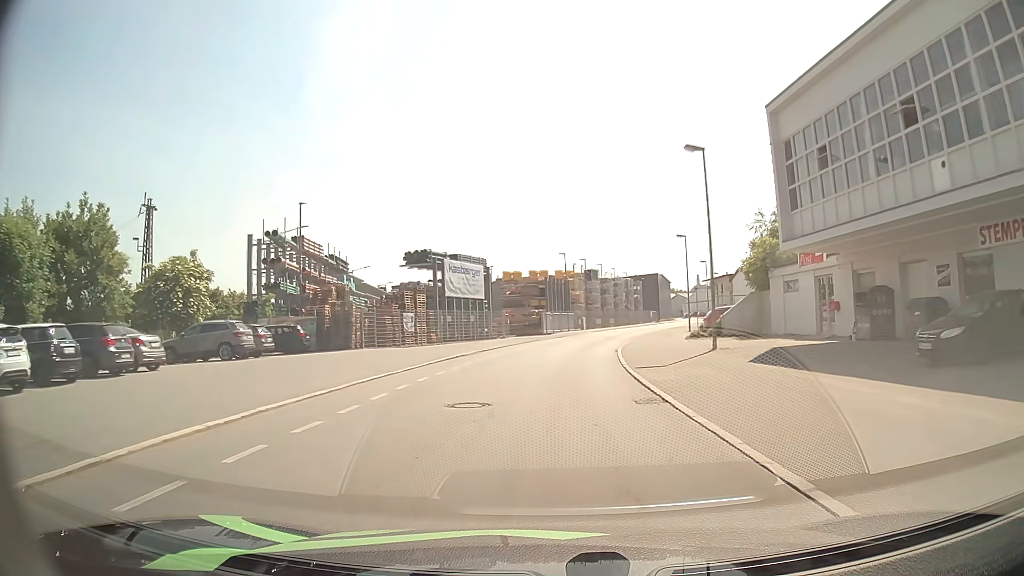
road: residential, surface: asphalt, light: Day
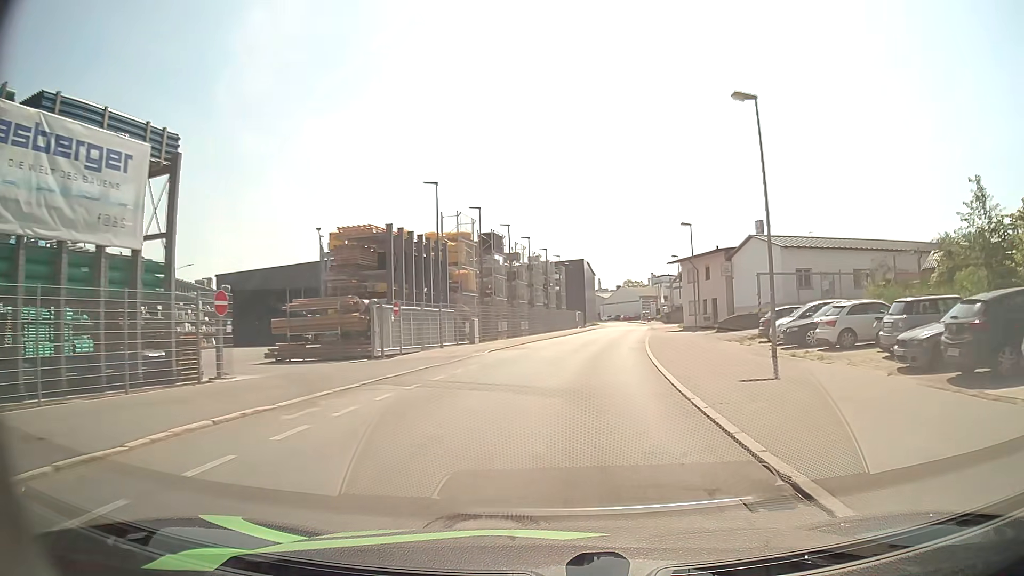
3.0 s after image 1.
(+1.8, +36.7) m; +8°
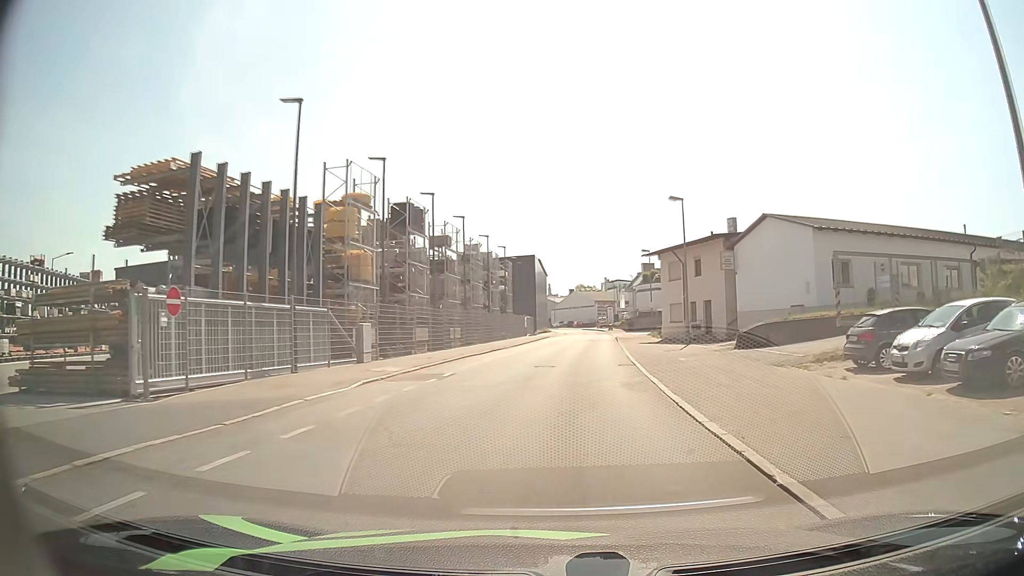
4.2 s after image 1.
(+0.5, +13.4) m; +4°
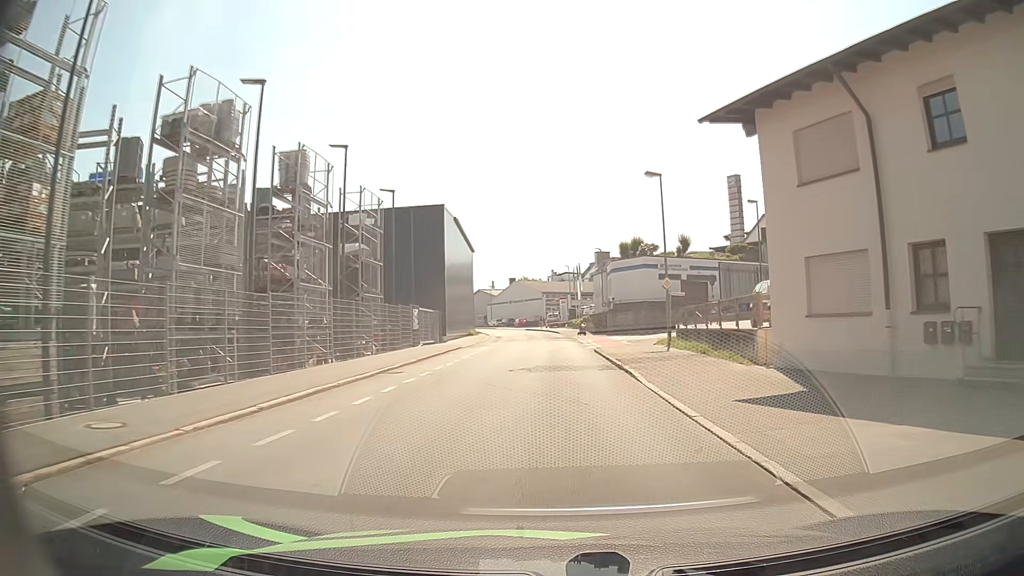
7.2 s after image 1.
(+1.6, +32.8) m; +5°
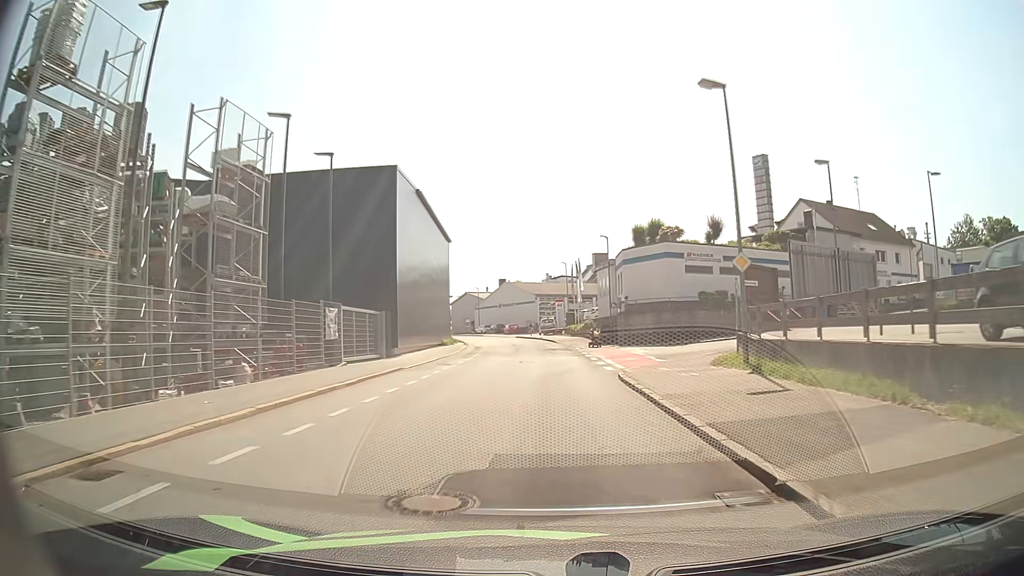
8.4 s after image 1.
(+0.1, +13.1) m; +1°
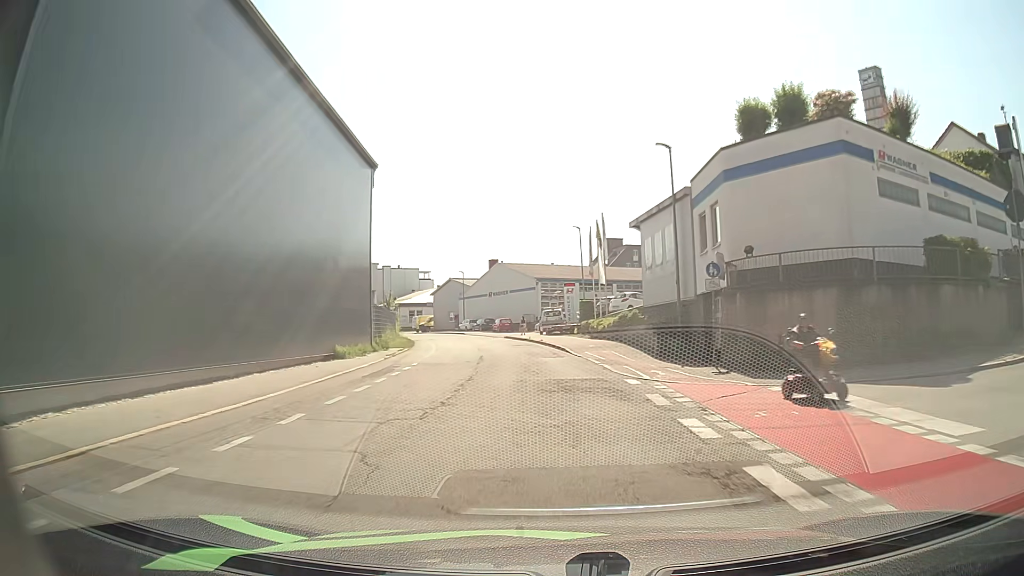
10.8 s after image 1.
(0.0, +25.9) m; -1°
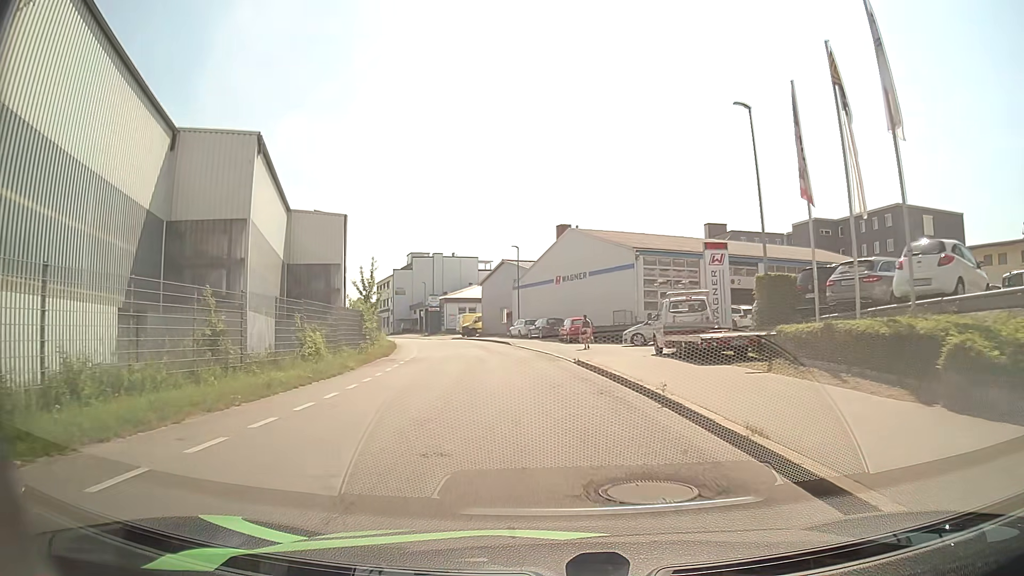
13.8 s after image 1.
(-1.1, +30.9) m; -6°
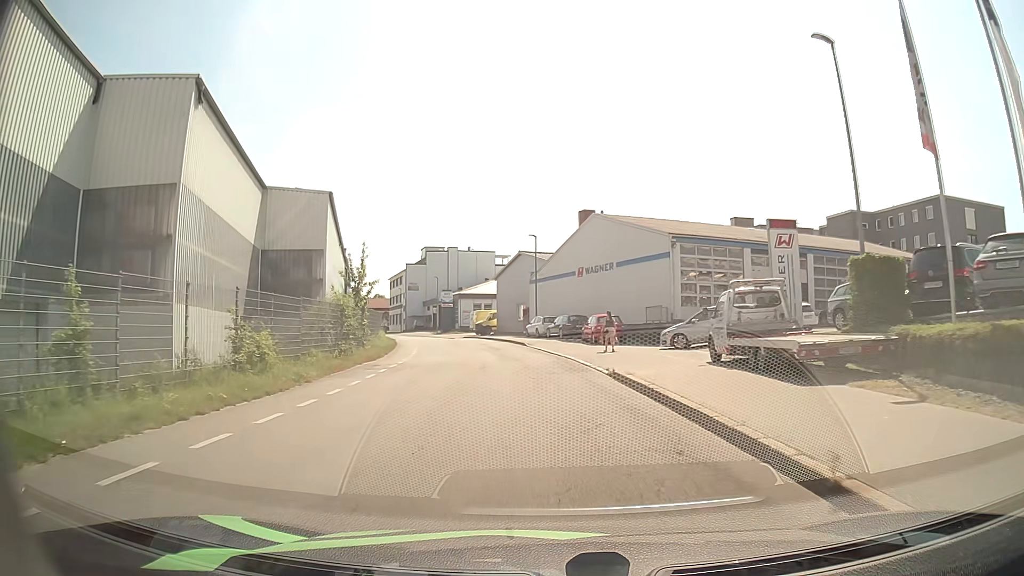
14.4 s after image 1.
(-0.1, +5.8) m; -3°
(0, +10) (-1, +20) (-2, +30) (-4, +40) (-6, +50) (-8, +59) (-11, +69) (-14, +78) (-18, +88) (-21, +97) m
